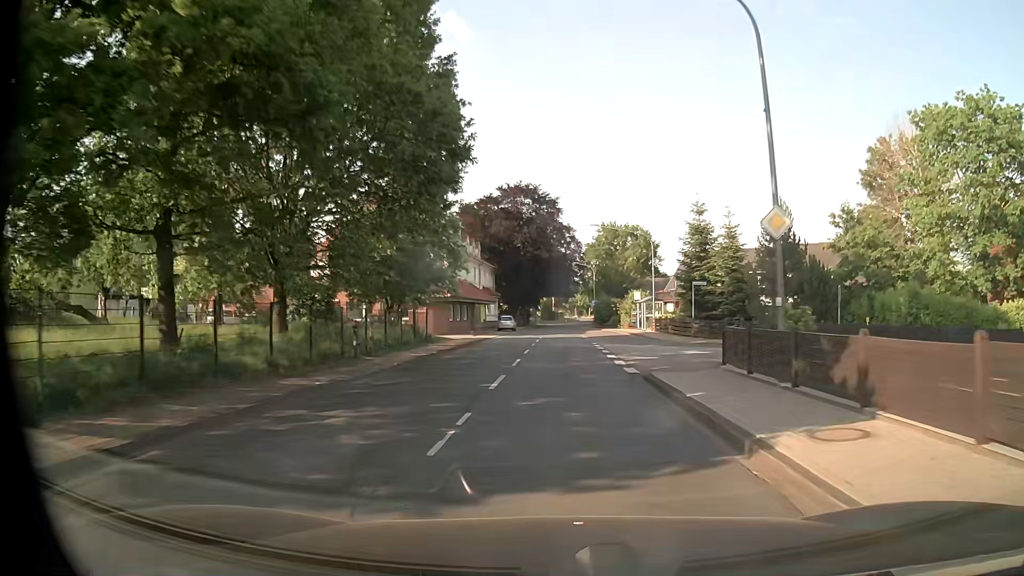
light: Day
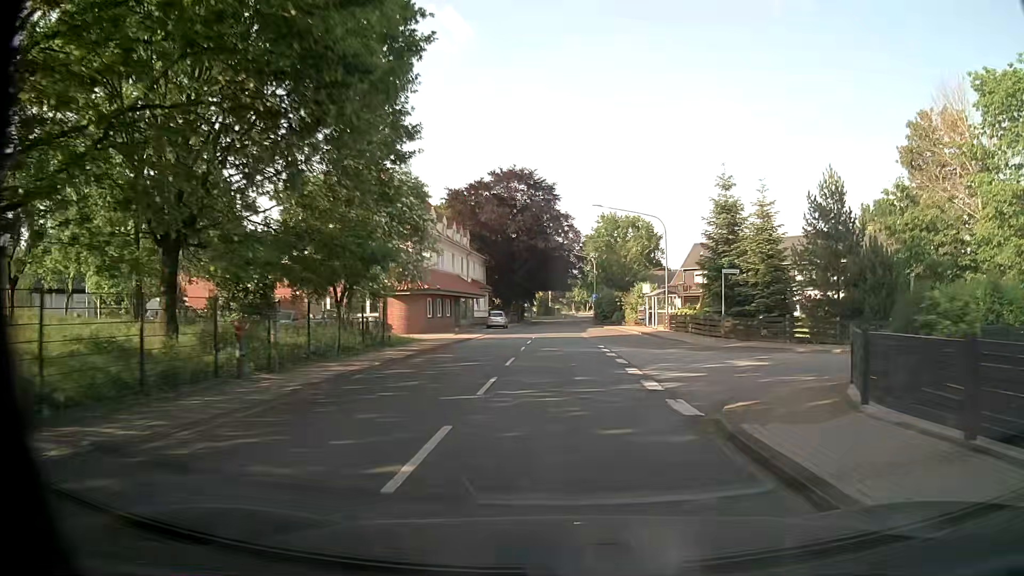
(0.0, +7.6) m; 0°
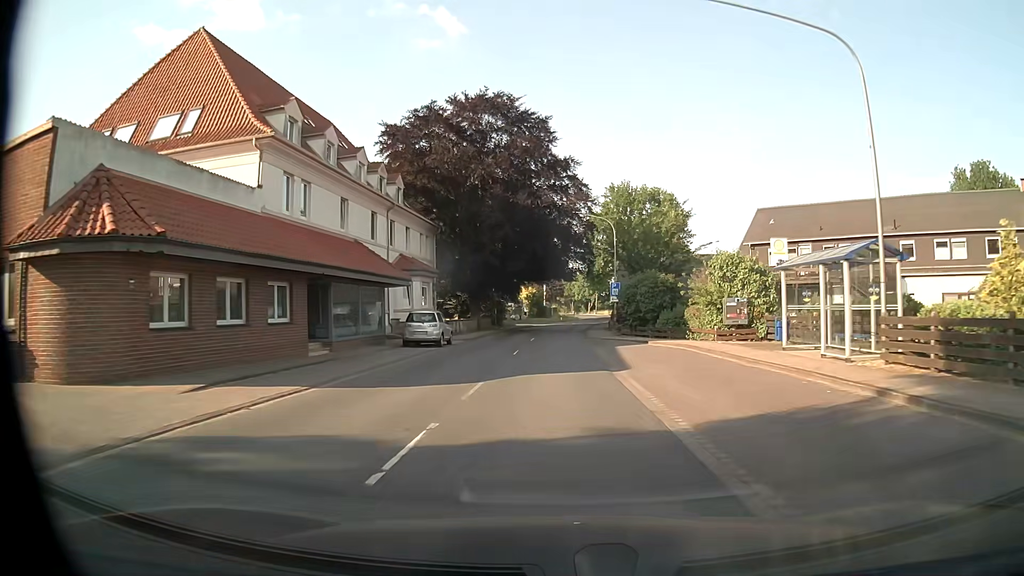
(+0.2, +30.8) m; +1°
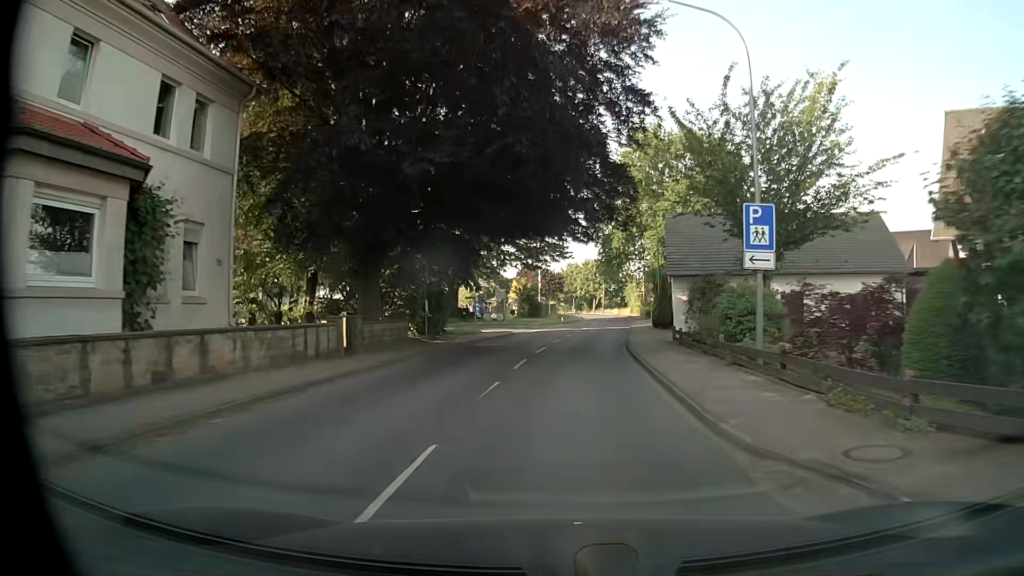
(-0.4, +31.7) m; 0°
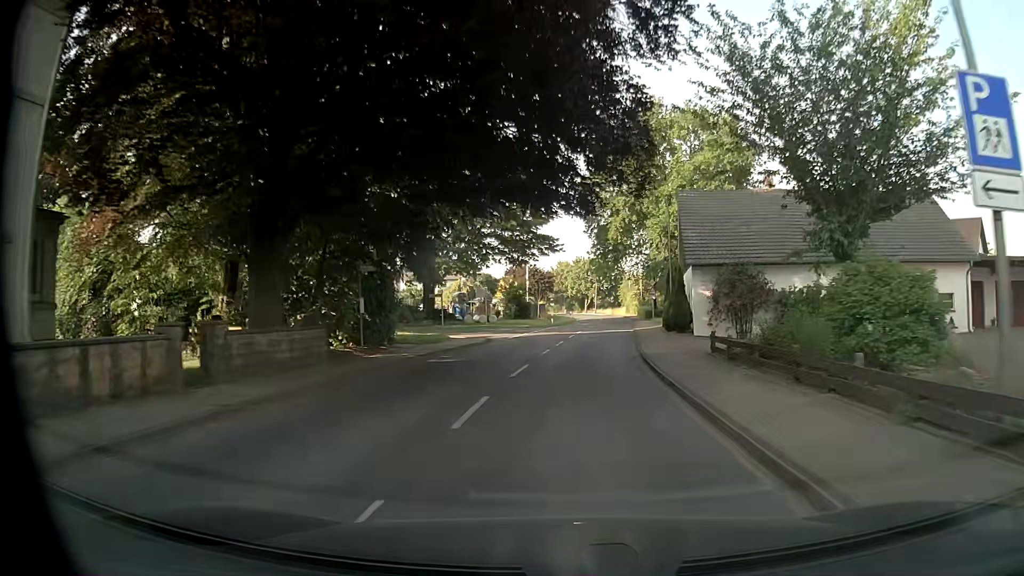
(+0.1, +8.0) m; +1°
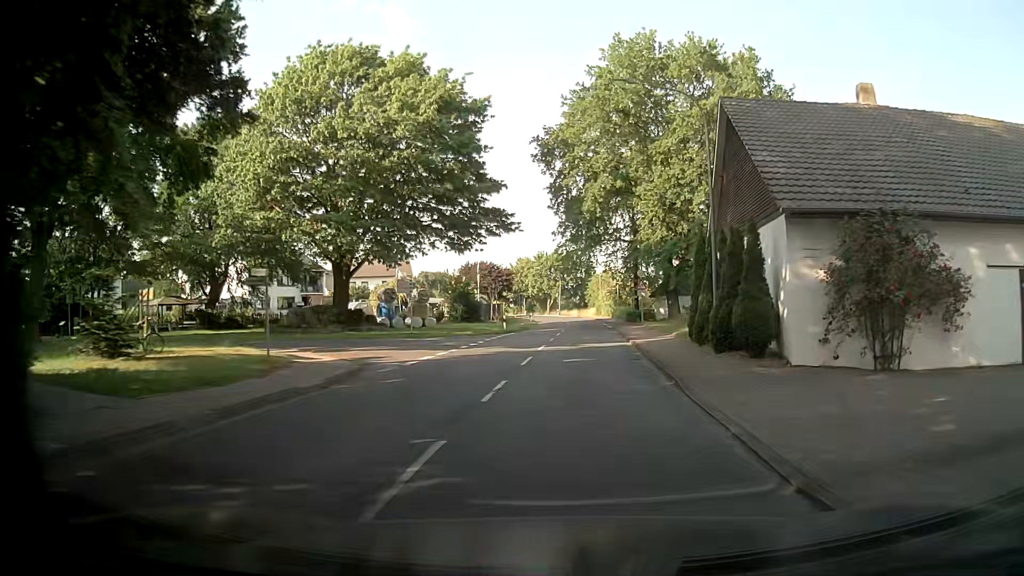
(+0.4, +16.1) m; +3°
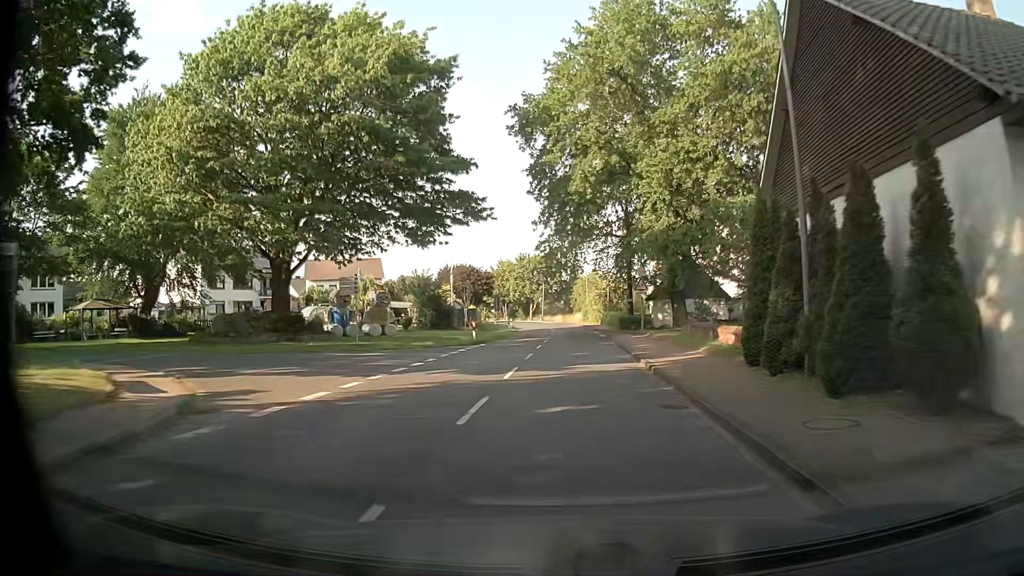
(0.0, +8.0) m; 0°
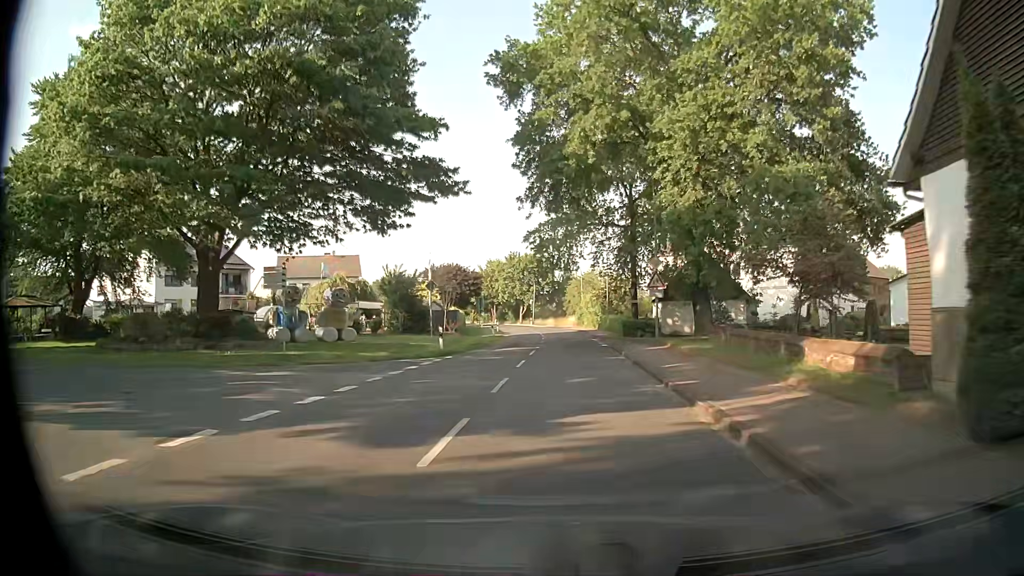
(+0.2, +8.0) m; +2°
(0, +10) (0, +20) (0, +30) (0, +40) (0, +50) (-1, +60) (-2, +70) (-3, +80) (-4, +90) (-6, +100) m
